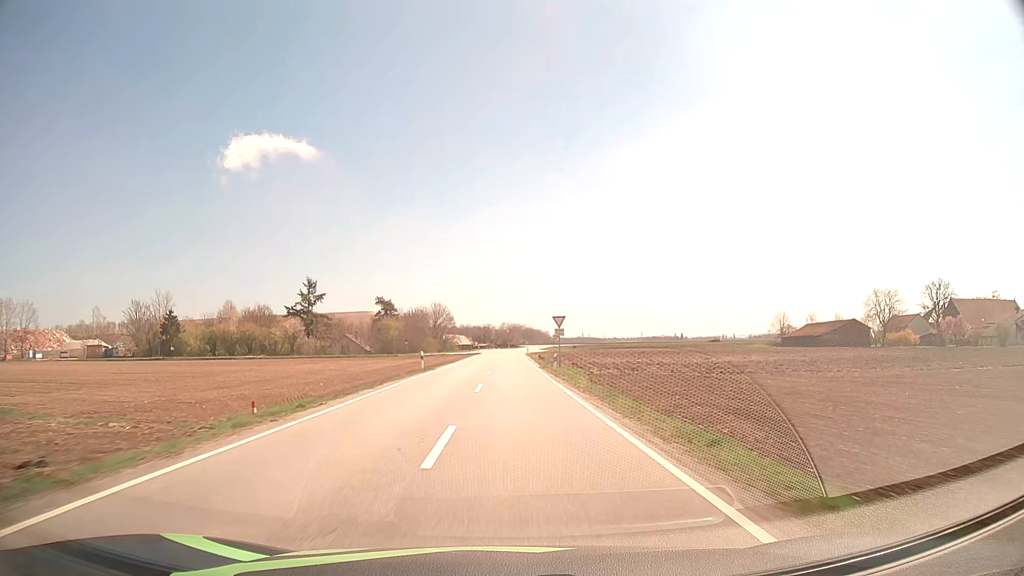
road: tertiary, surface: asphalt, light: Day
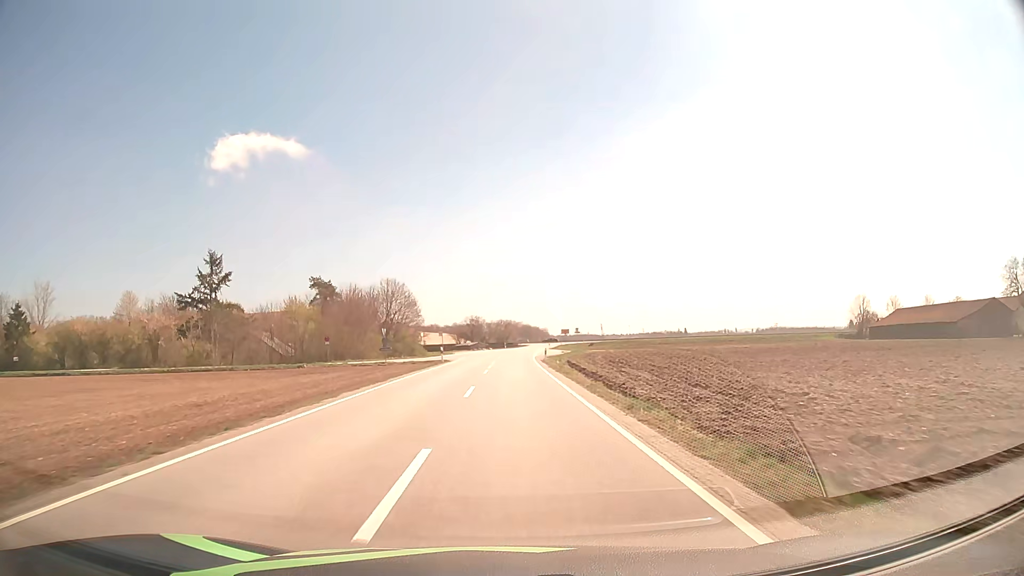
(+0.1, +50.6) m; 0°
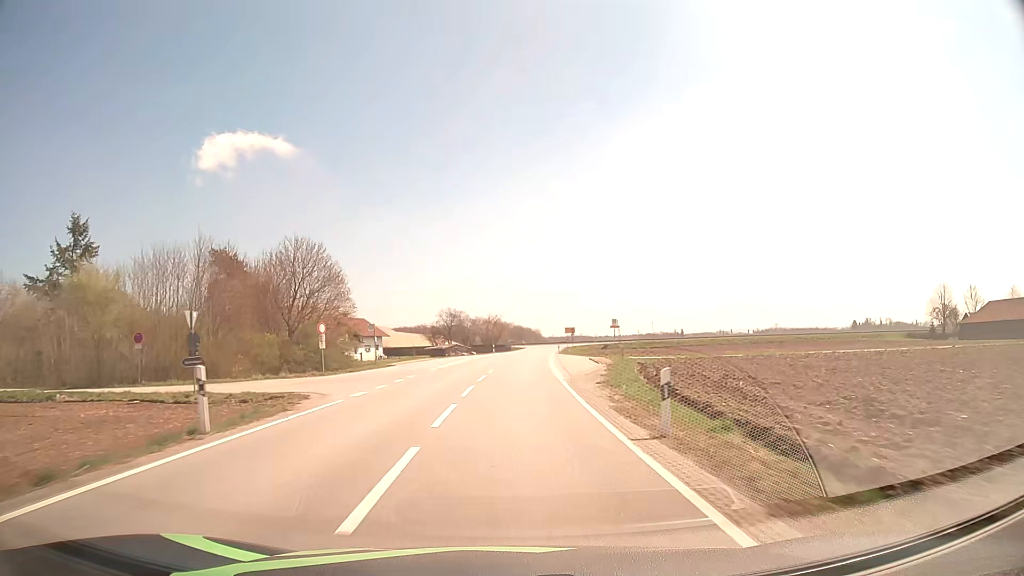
(+0.2, +35.7) m; +1°
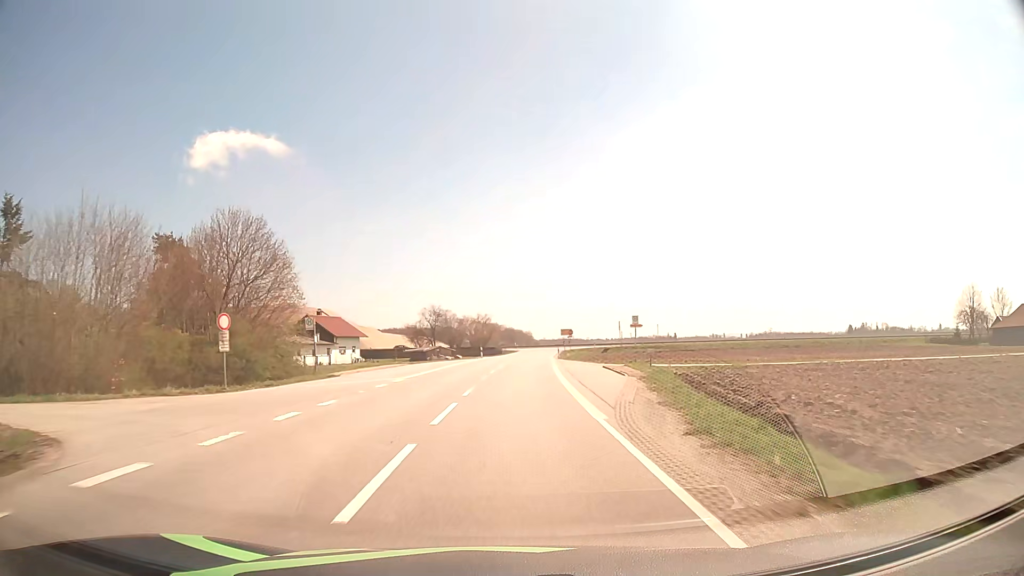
(+0.1, +11.5) m; +1°
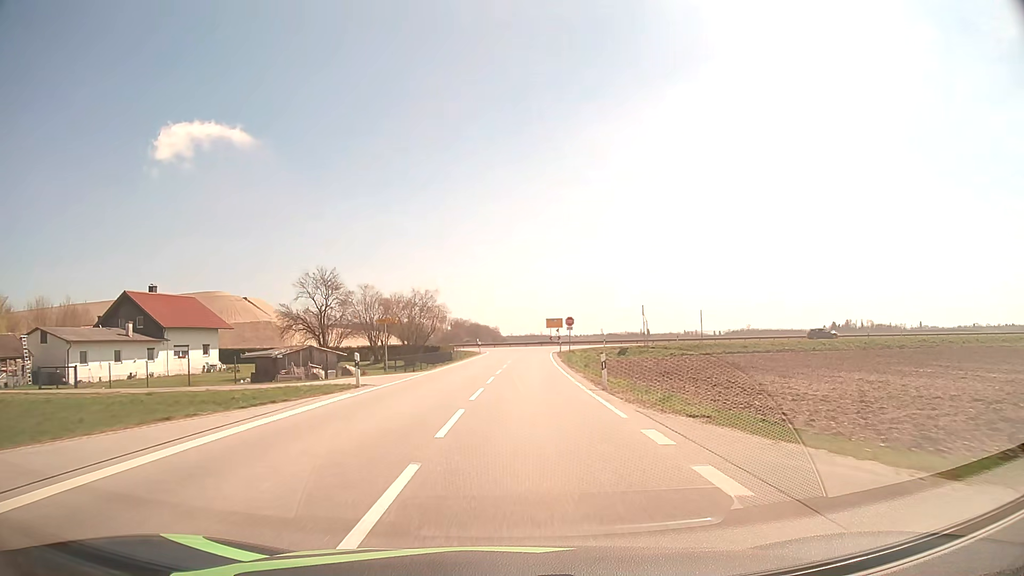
(+1.1, +43.5) m; +3°
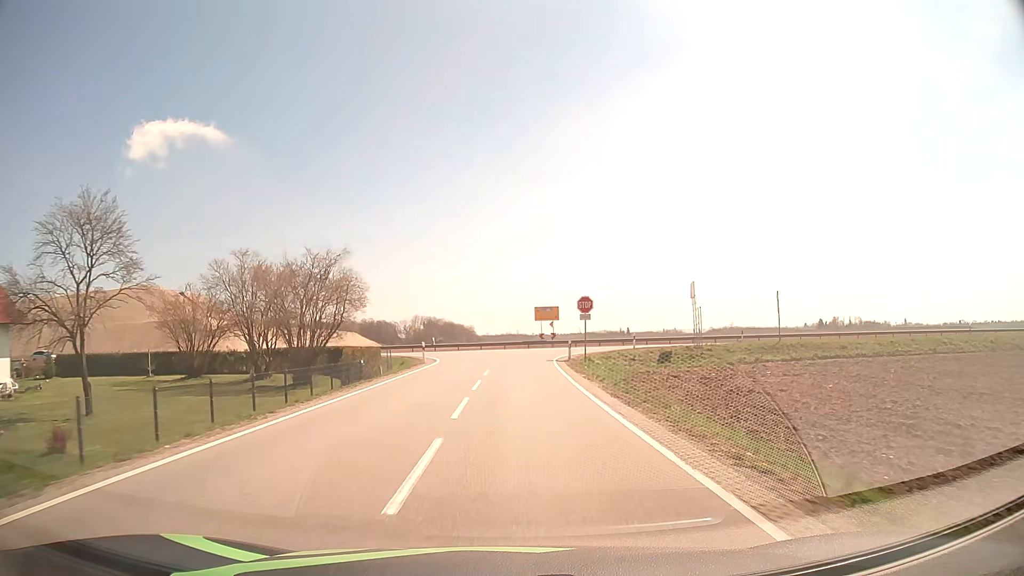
(+0.5, +27.7) m; +2°
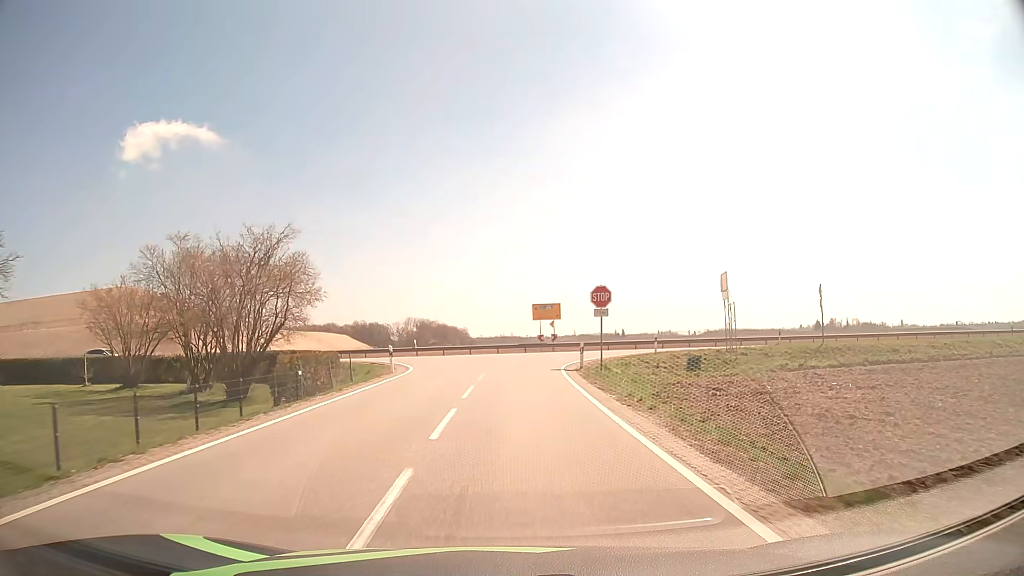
(0.0, +8.0) m; 0°
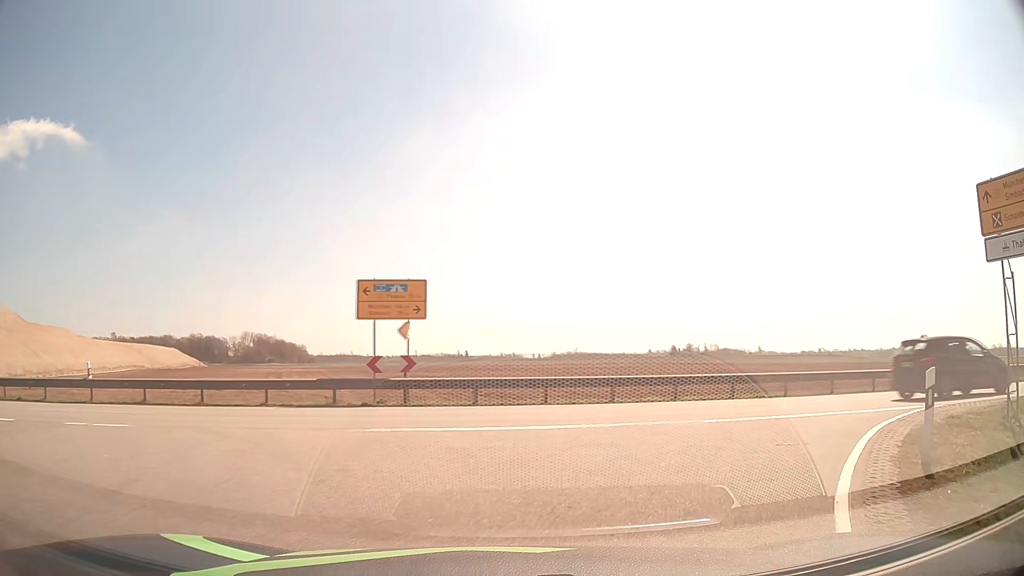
(+1.2, +29.3) m; +13°
(+2, +10) (+10, +16) (+20, +18) (+29, +19) (+39, +20) (+49, +21) (+59, +23) (+69, +24) (+79, +25) (+89, +26) m
